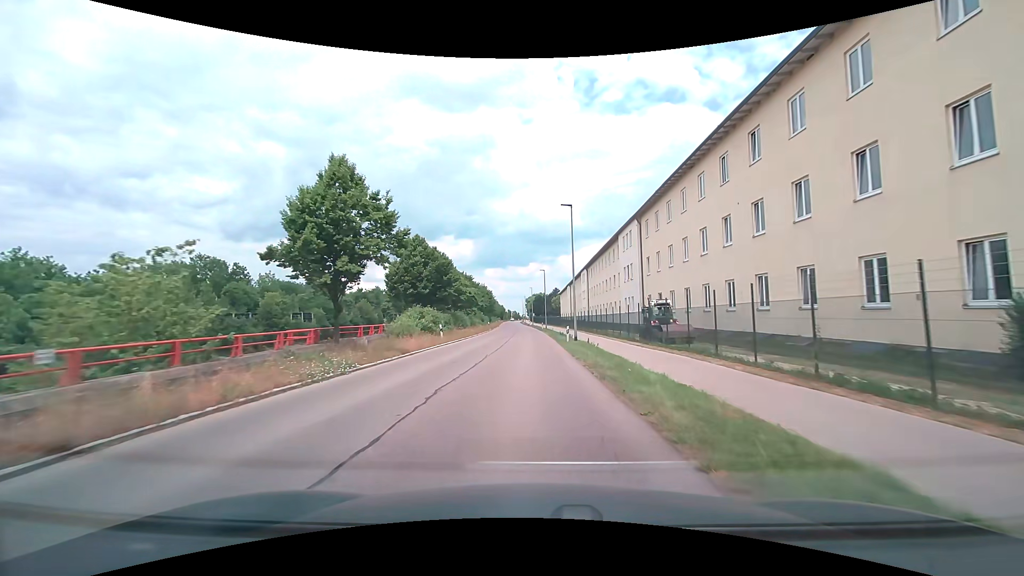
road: tertiary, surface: asphalt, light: Day
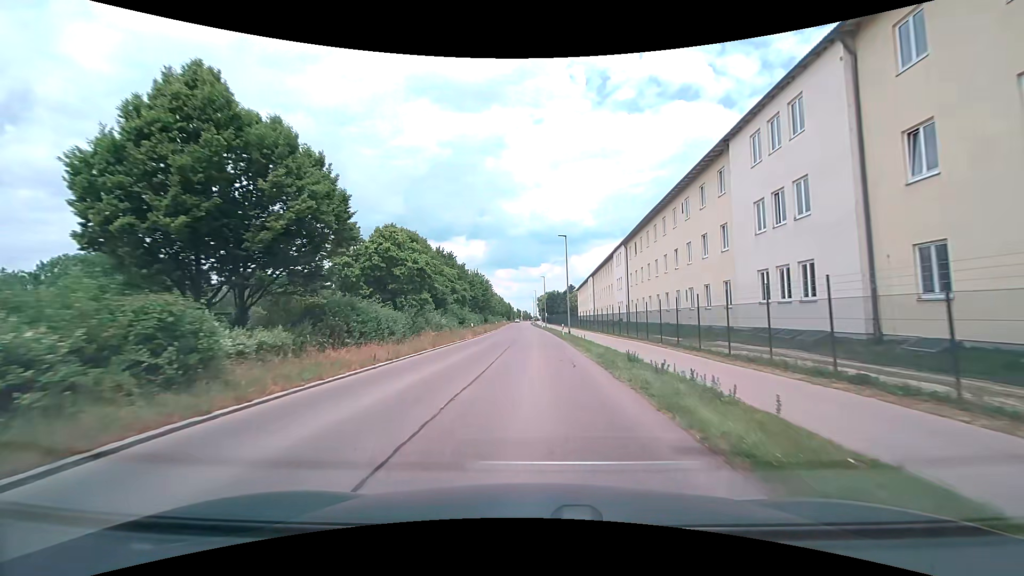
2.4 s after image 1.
(-0.3, +30.0) m; -1°
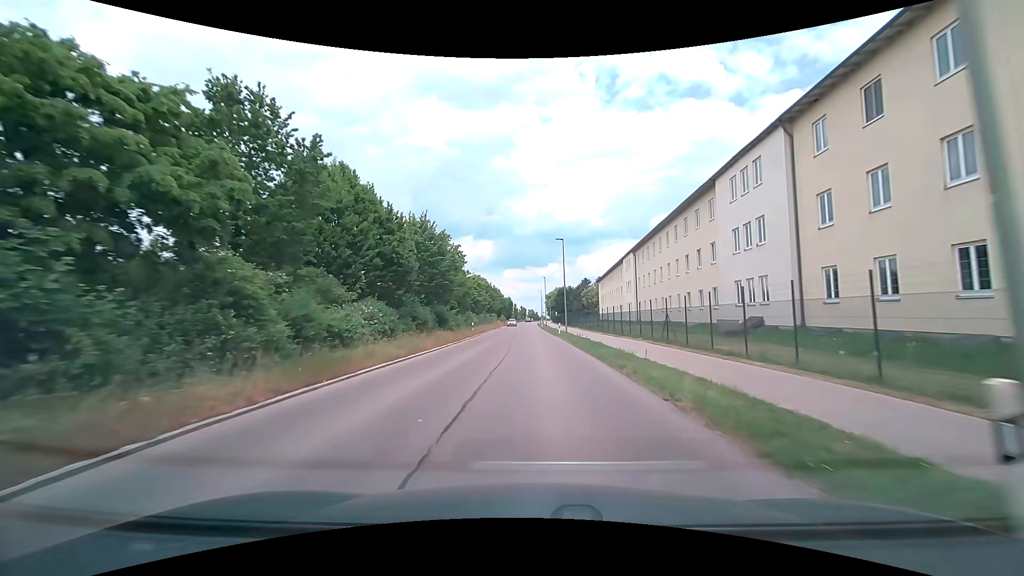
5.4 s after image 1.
(-0.4, +39.9) m; -1°
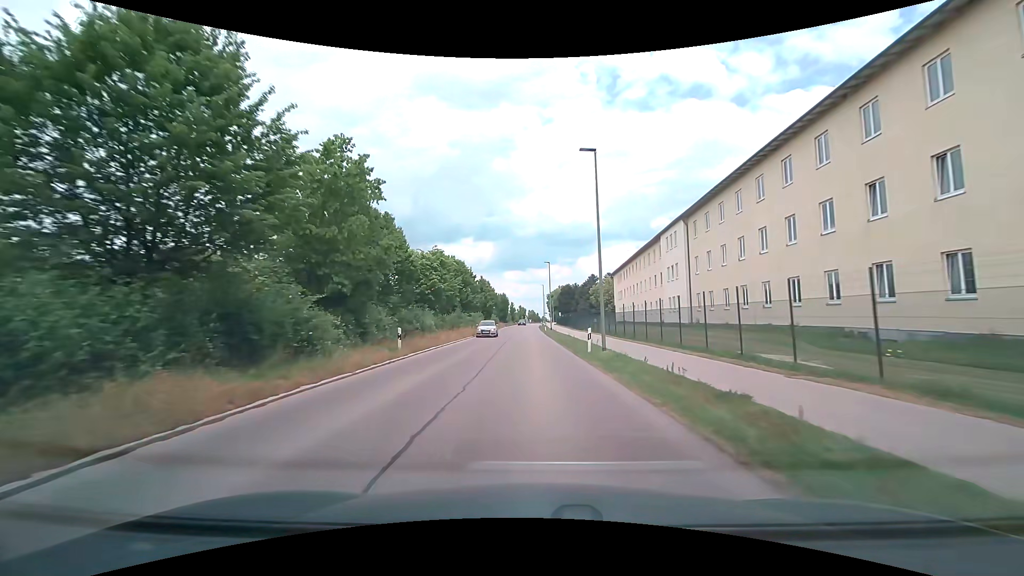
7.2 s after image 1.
(+0.2, +24.5) m; 0°
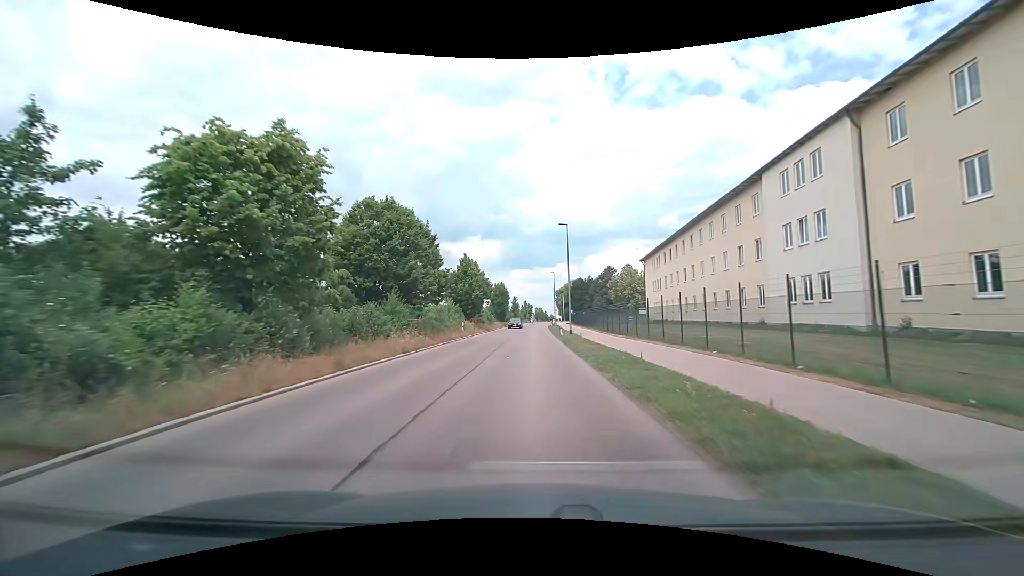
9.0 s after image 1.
(0.0, +24.4) m; 0°
(0, +10) (0, +20) (0, +30) (0, +40) (0, +50) (0, +60) (0, +70) (0, +80) (0, +90) (+1, +100) m
